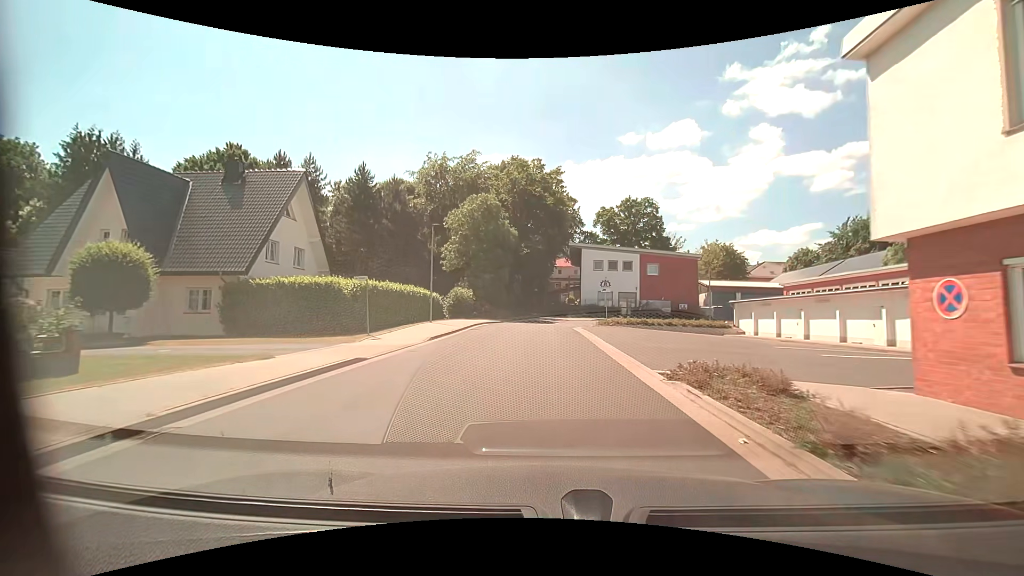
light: Day
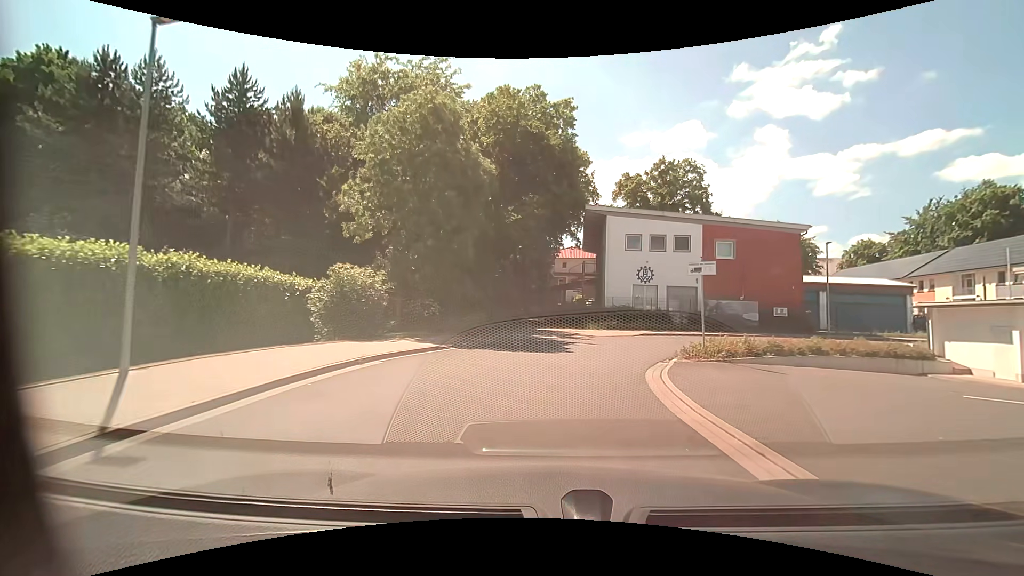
(0.0, +22.5) m; 0°
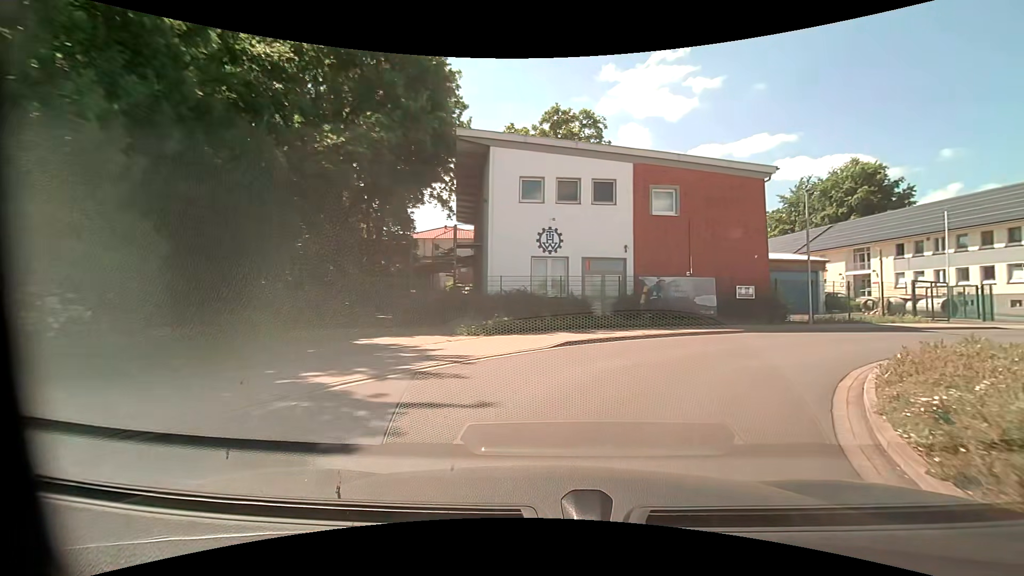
(+1.0, +14.1) m; +13°
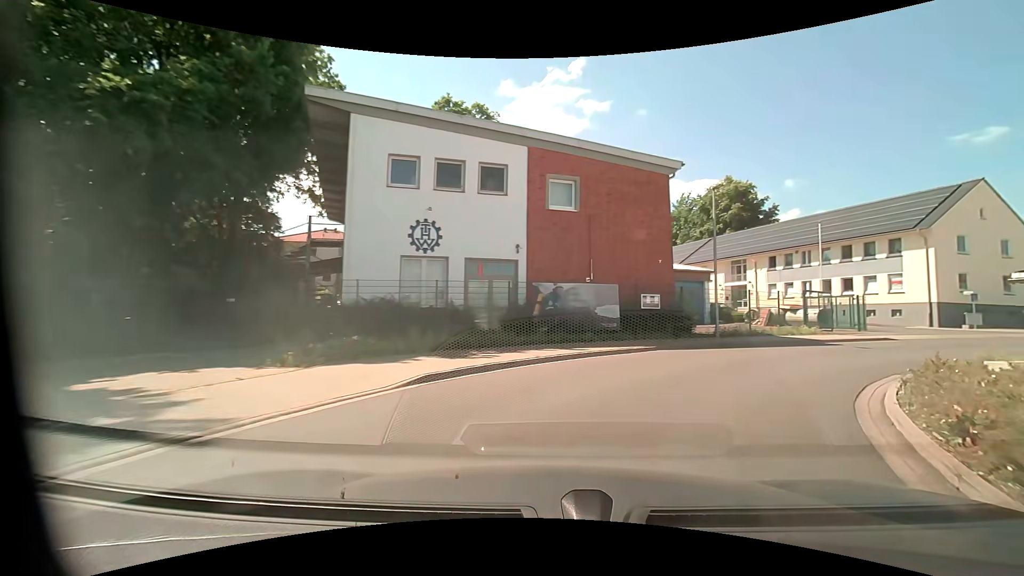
(+0.5, +4.5) m; +12°
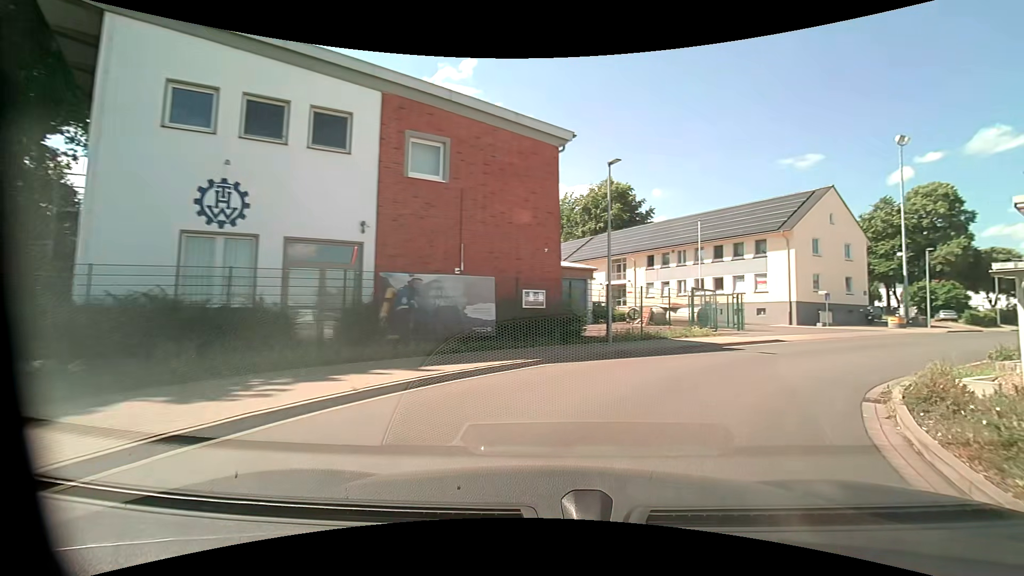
(+0.5, +4.5) m; +13°
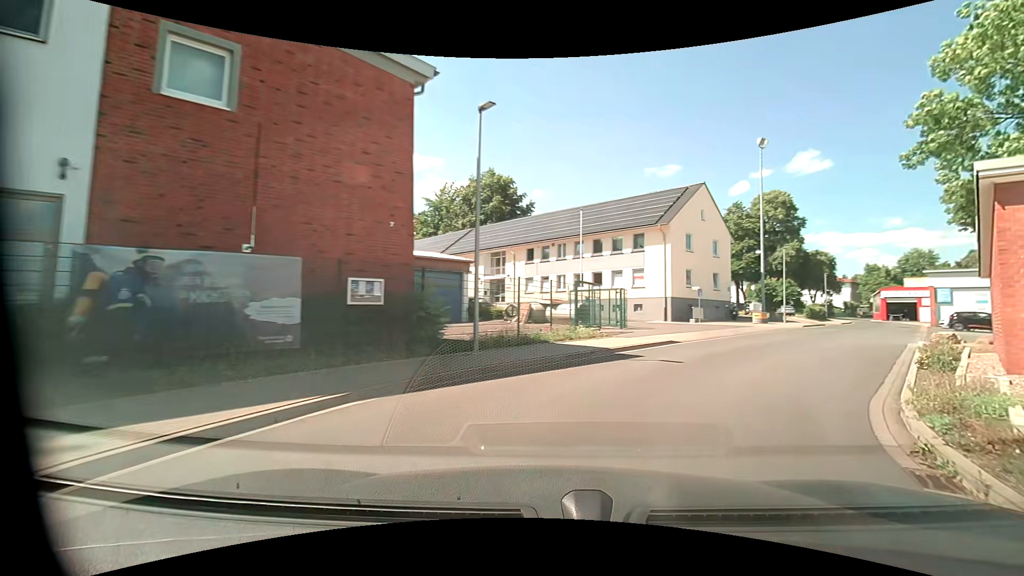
(+0.5, +4.6) m; +13°
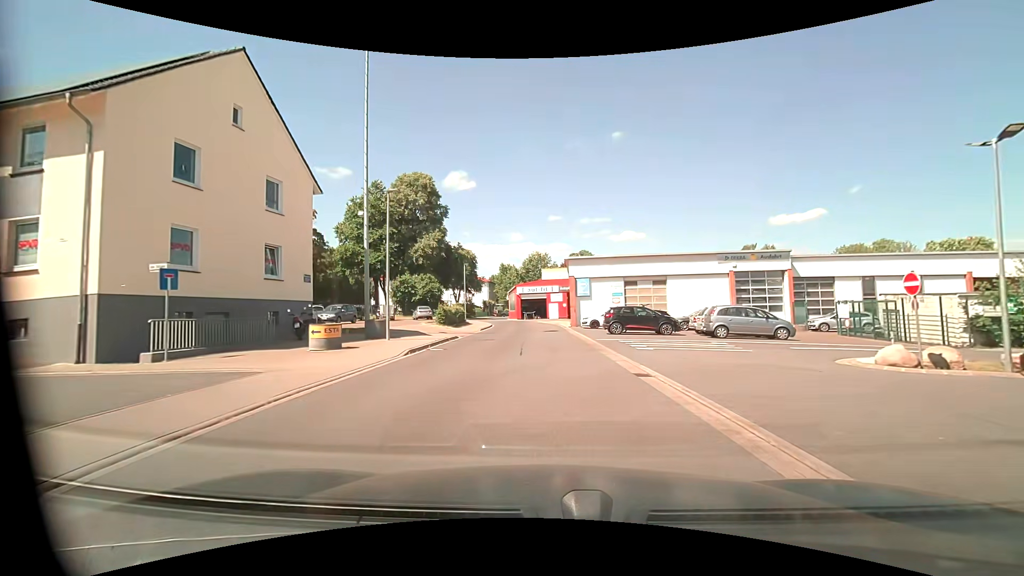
(+11.2, +21.6) m; +38°
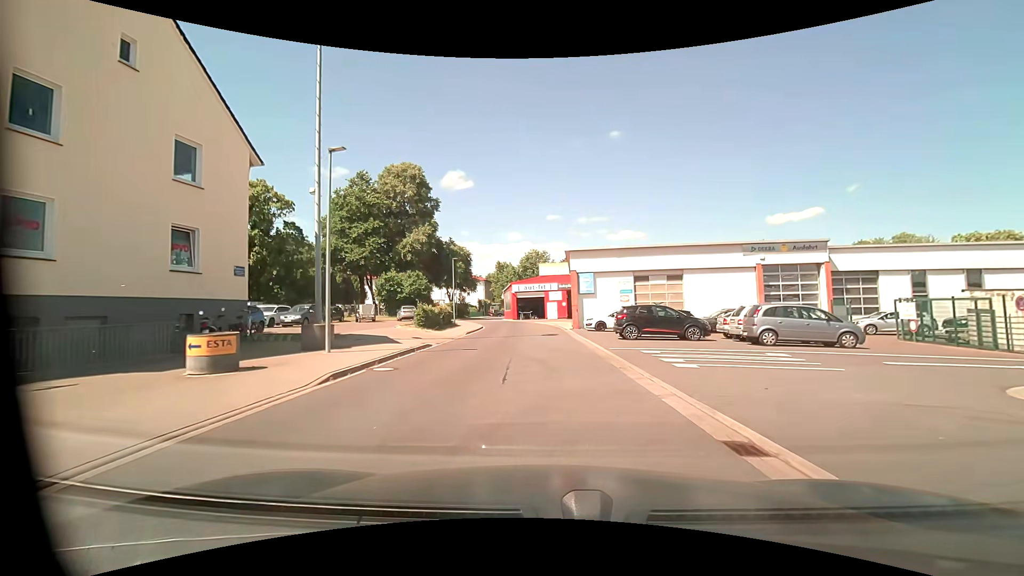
(0.0, +5.3) m; 0°
